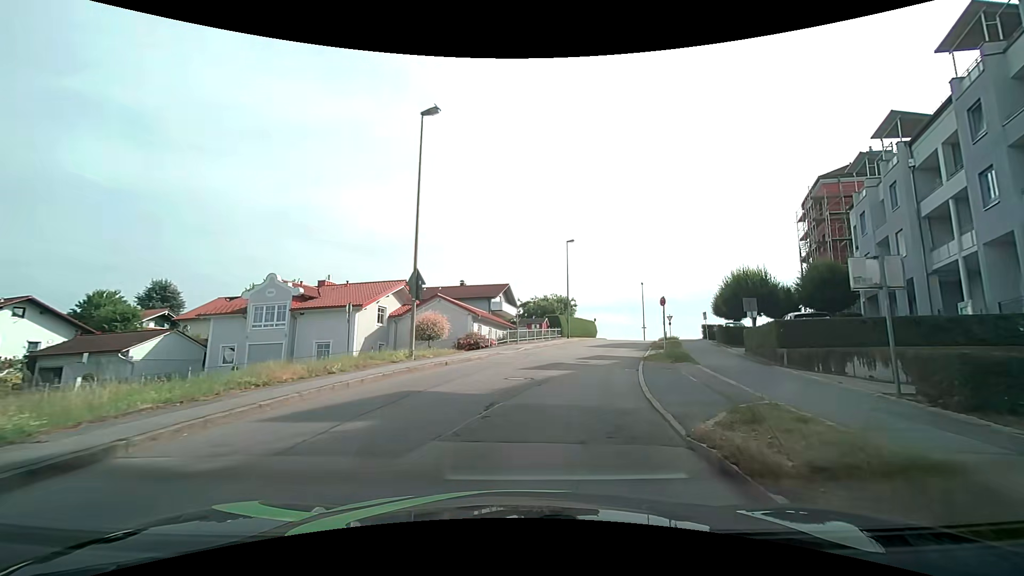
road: residential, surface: asphalt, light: Day
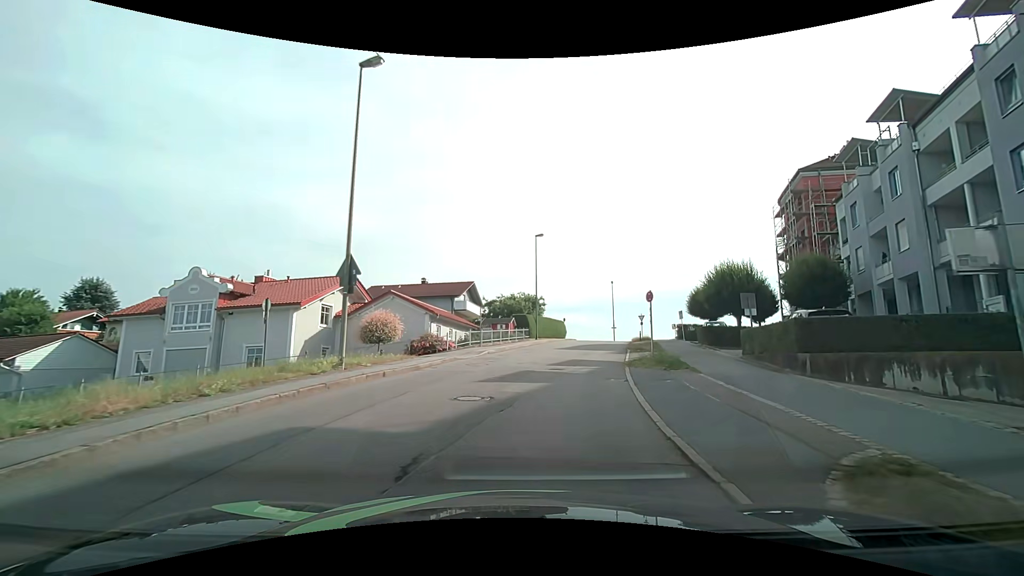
(+0.1, +3.7) m; +4°
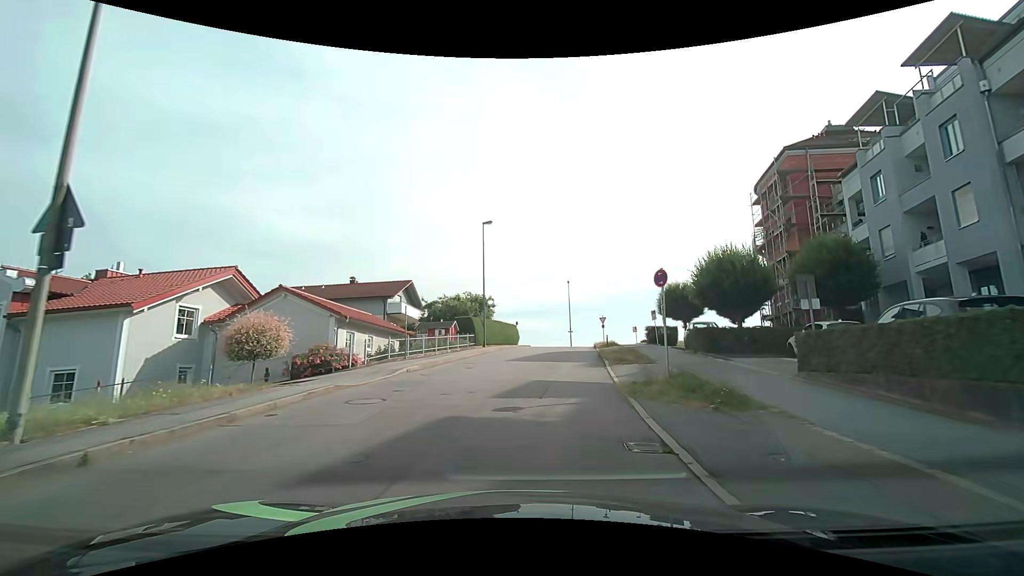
(+0.4, +7.8) m; +6°
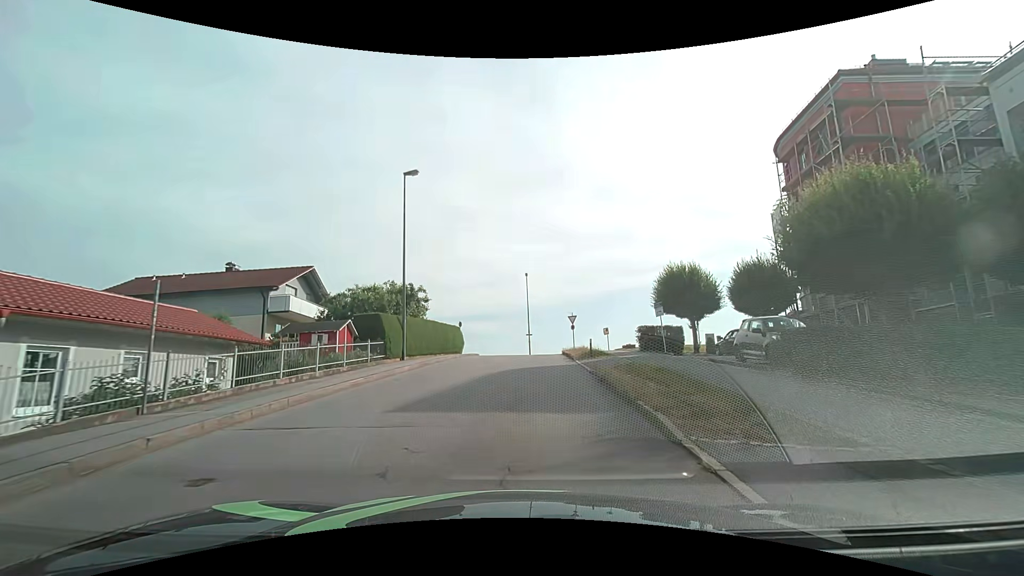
(+0.6, +13.2) m; +6°
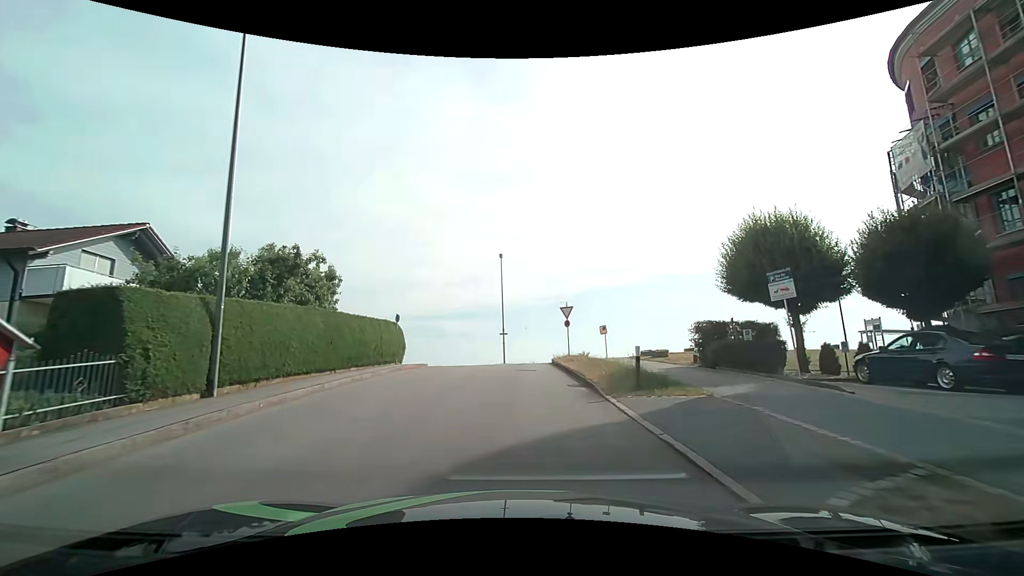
(+0.2, +13.7) m; +2°
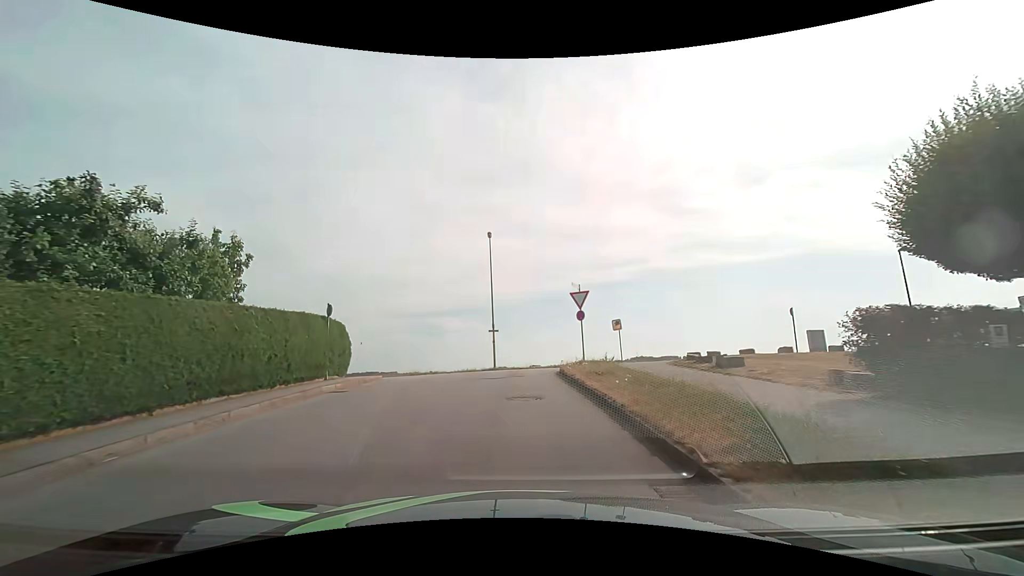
(+0.1, +8.5) m; +1°
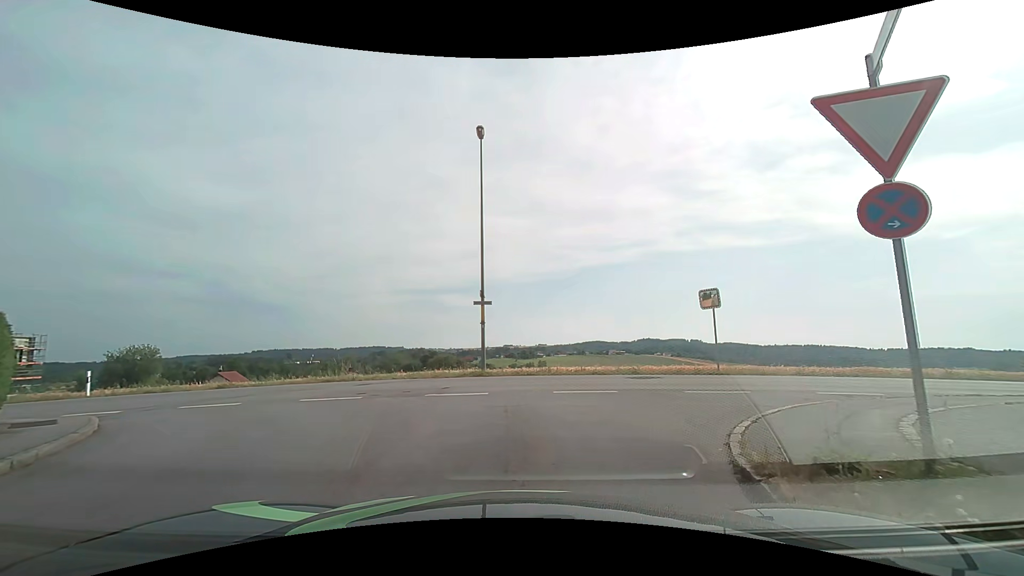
(-0.1, +15.9) m; 0°
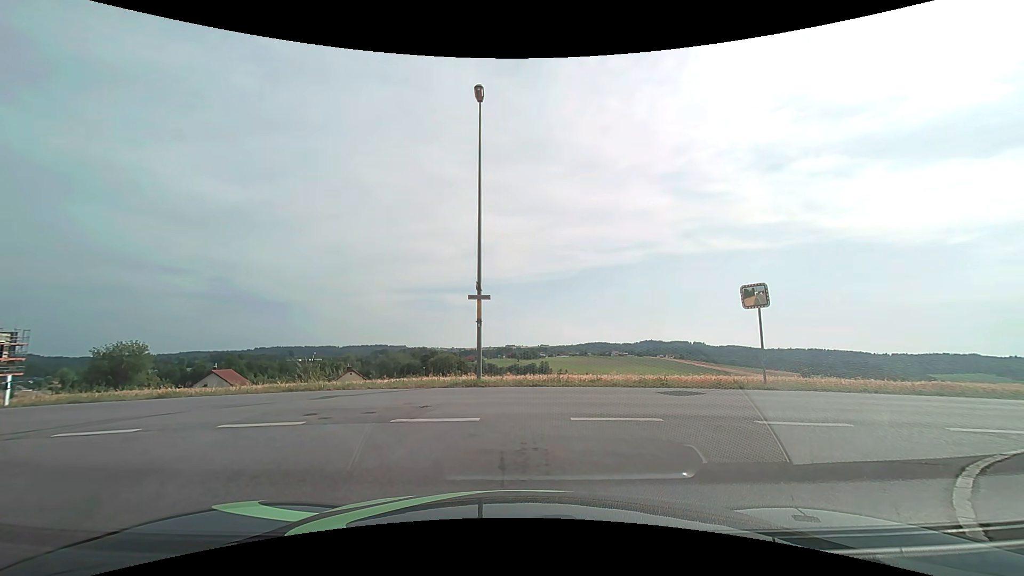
(-0.1, +3.2) m; -2°
(0, +10) (-9, +15) (-18, +17) (-28, +18) (-38, +18) (-48, +18) (-58, +18) (-68, +18) (-78, +18) (-88, +17) m
